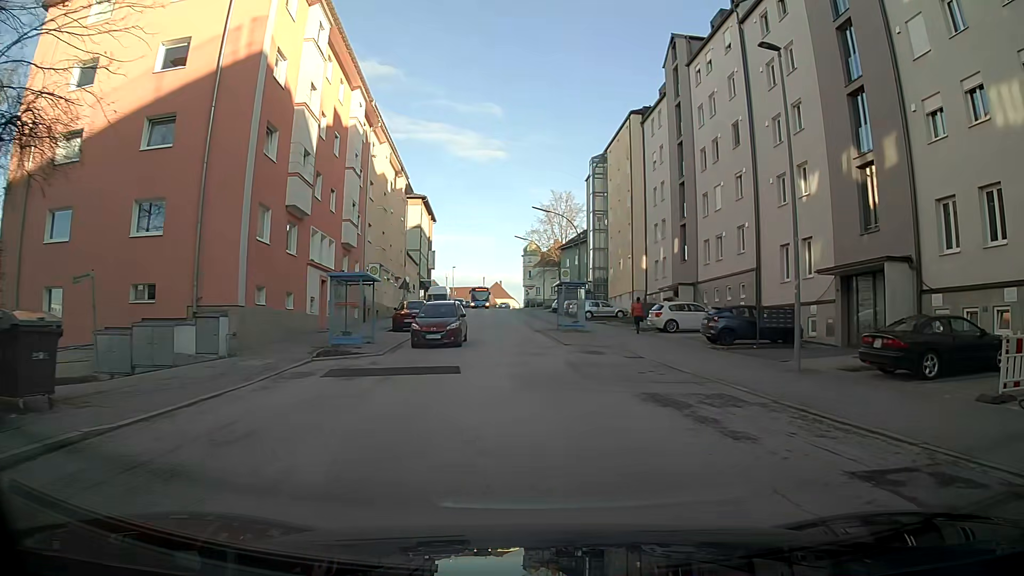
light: Day
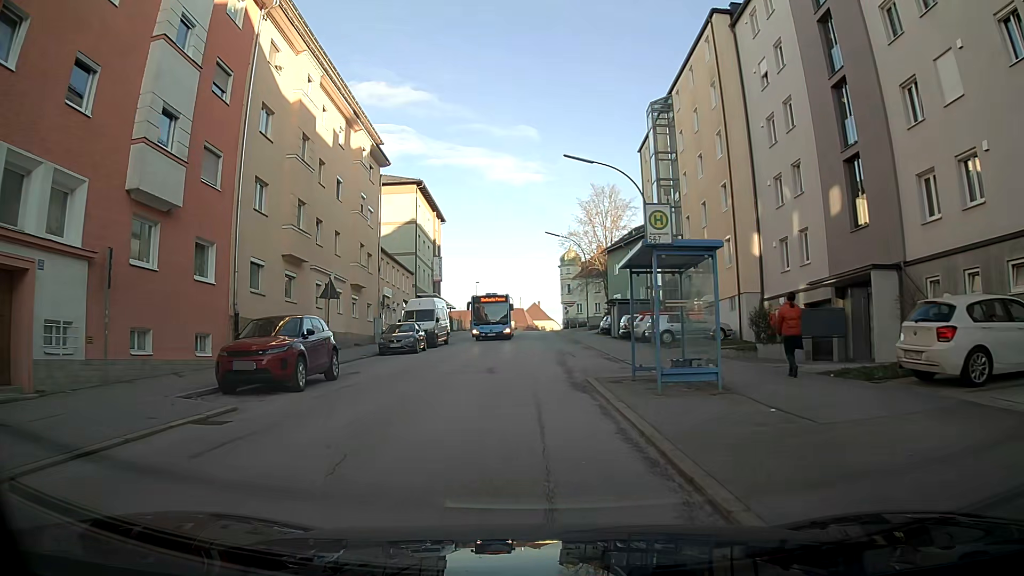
(-0.3, +22.1) m; -4°
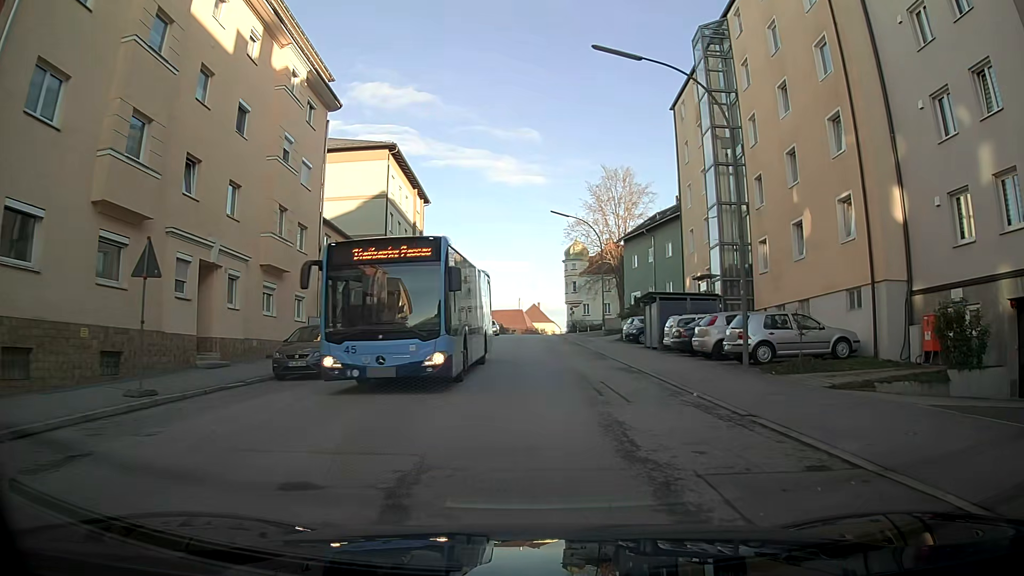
(-0.1, +13.0) m; +1°
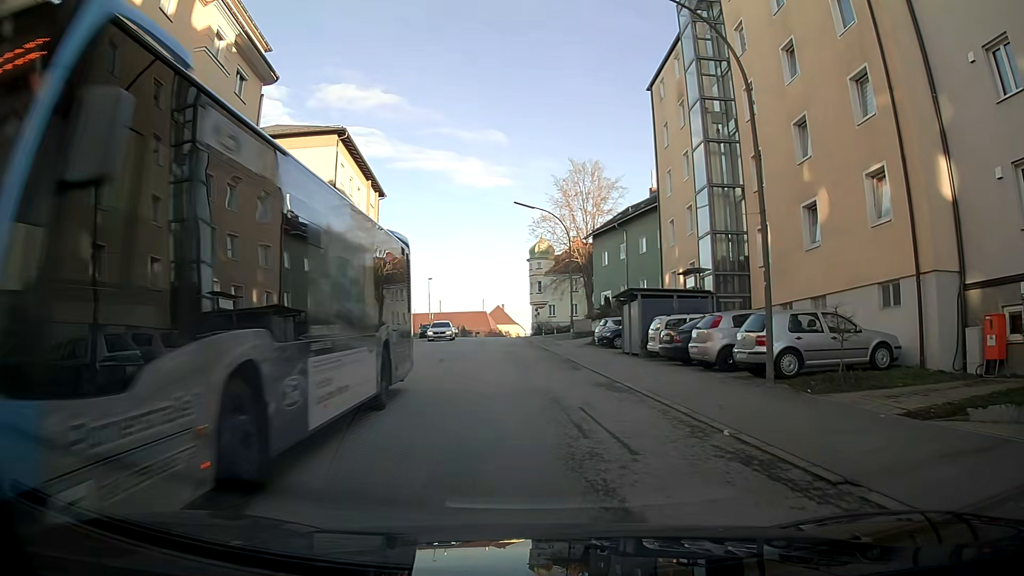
(0.0, +4.4) m; +1°
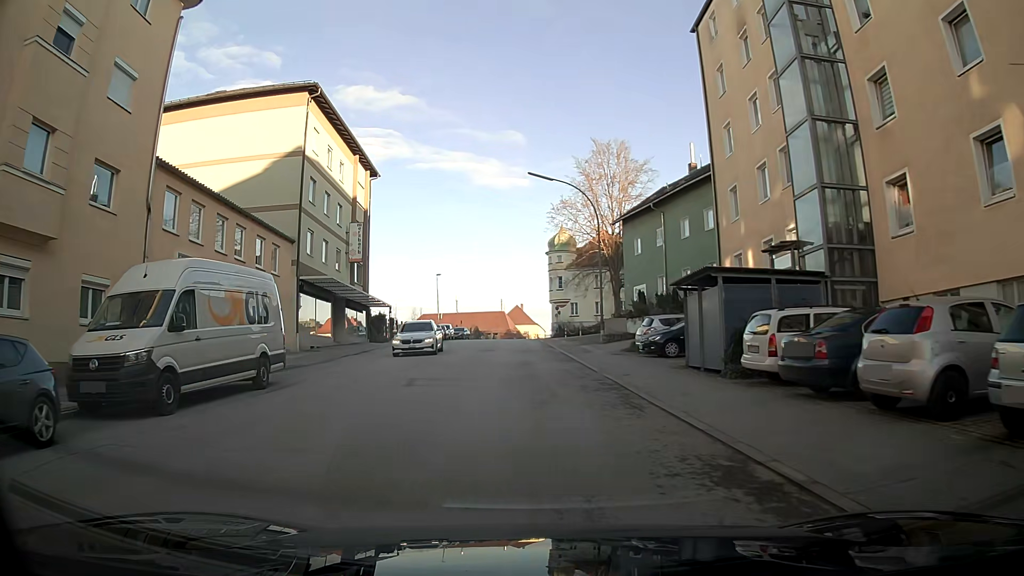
(0.0, +9.0) m; -1°
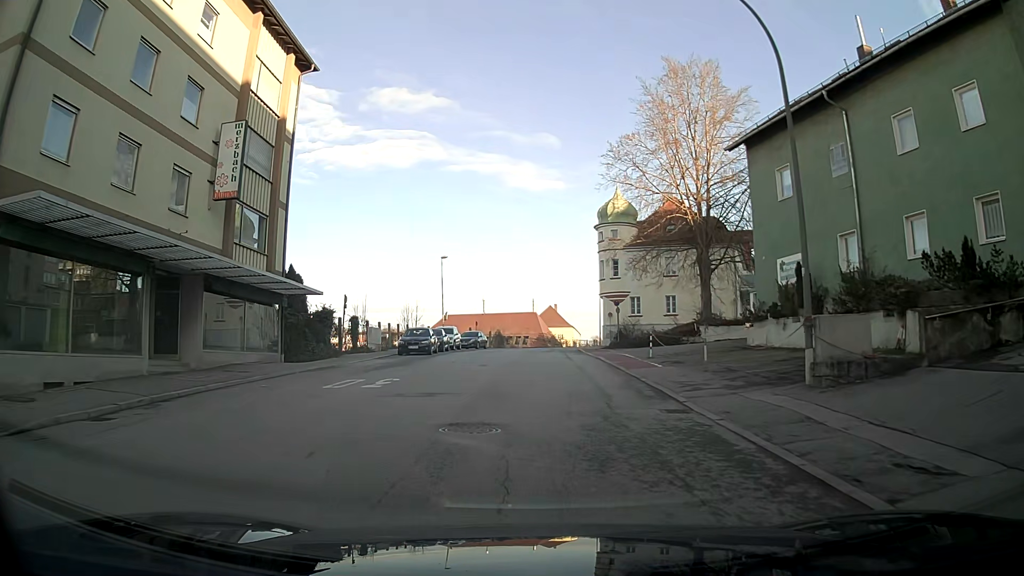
(-0.6, +23.2) m; -2°
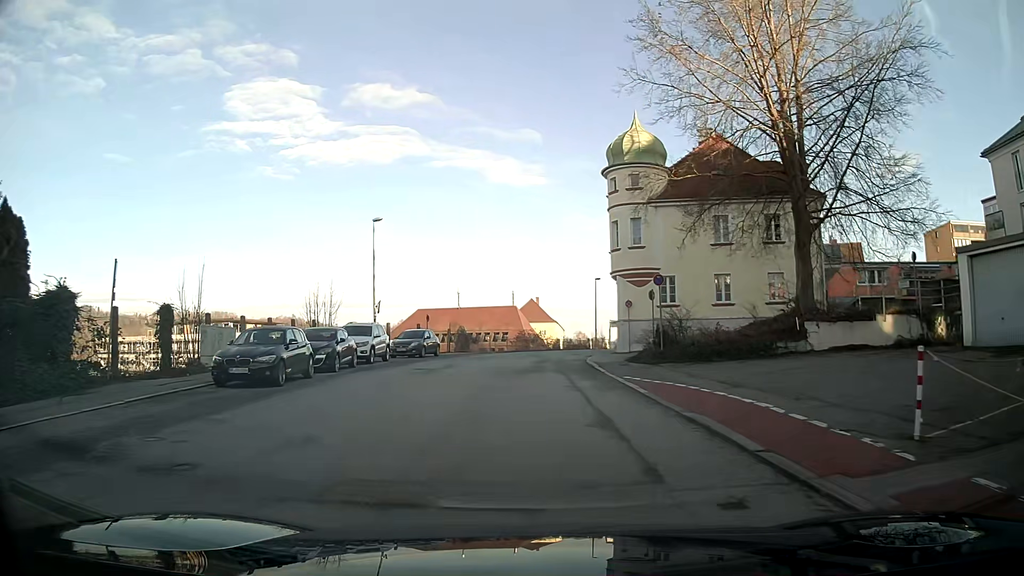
(+0.3, +19.3) m; +2°
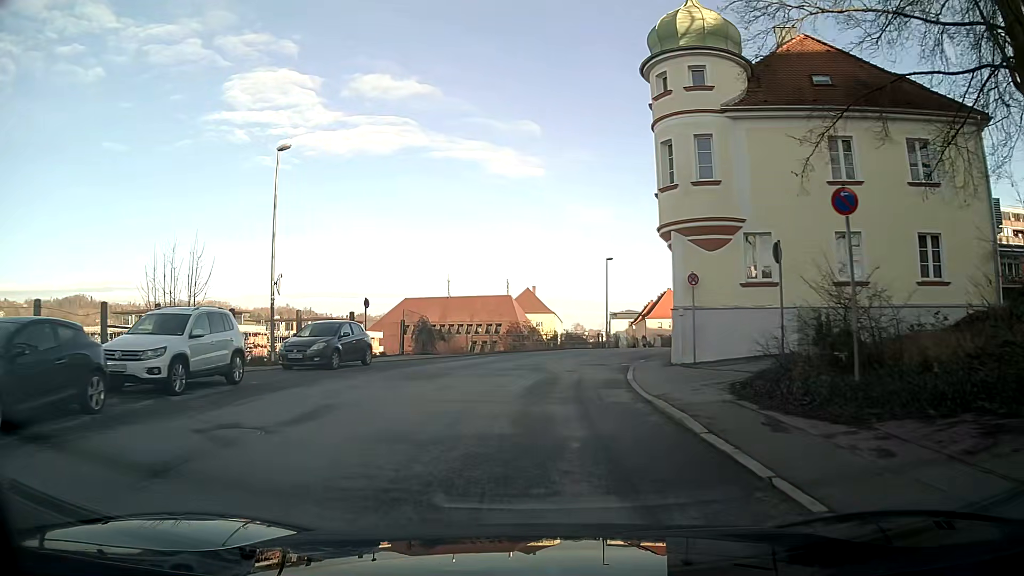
(+0.1, +14.9) m; +1°
(0, +10) (+1, +20) (+4, +30) (+7, +39) (+10, +49) (+13, +58) (+16, +68) (+20, +77) (+23, +86) (+28, +95) m
